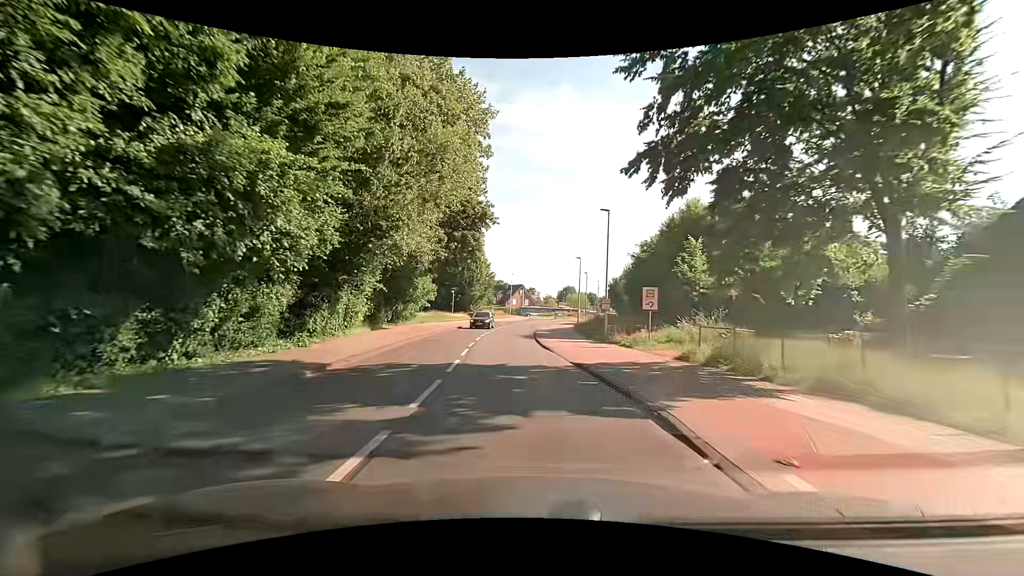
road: tertiary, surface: asphalt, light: Day
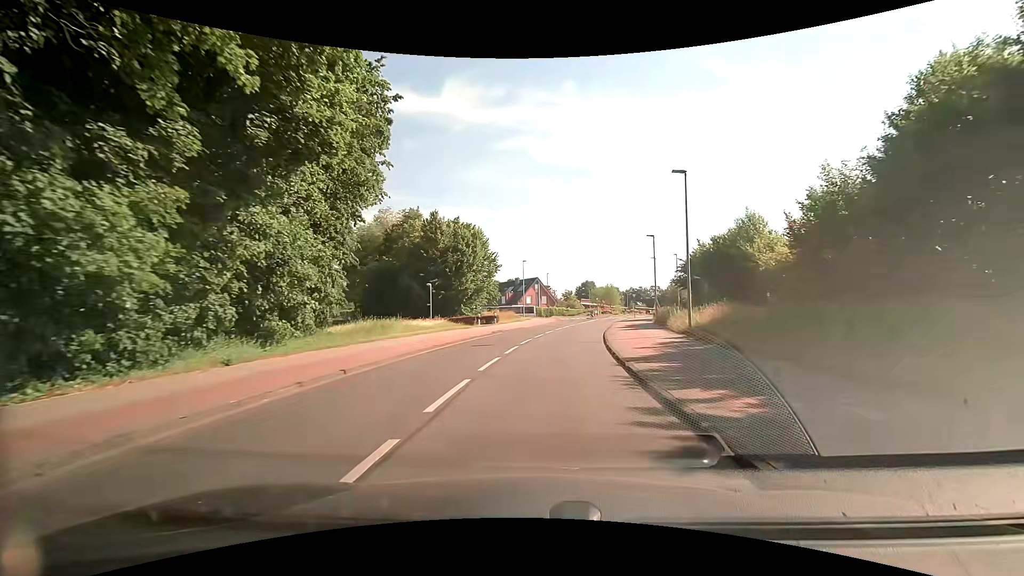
(-1.5, +32.5) m; -1°
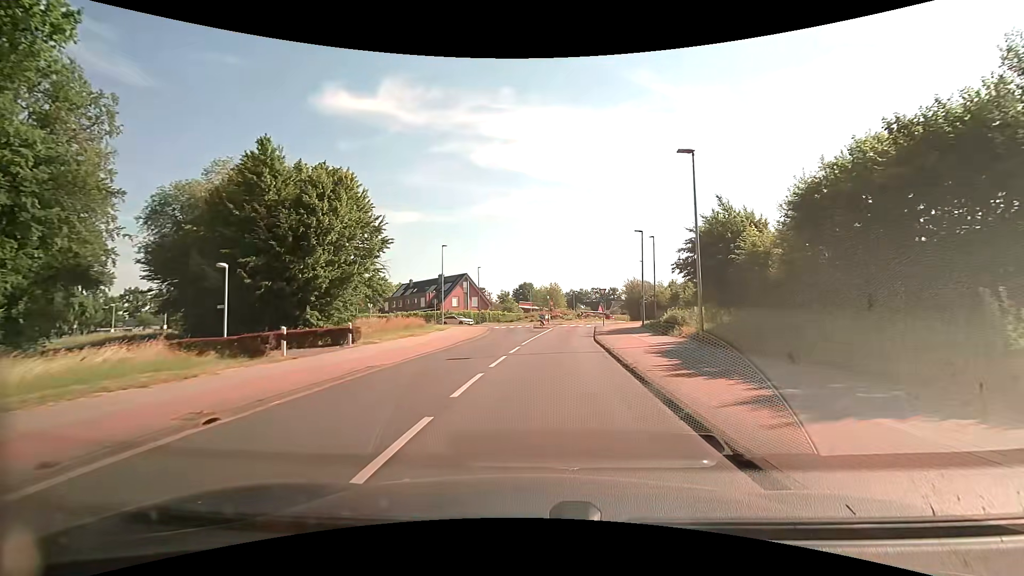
(+1.1, +25.4) m; +6°
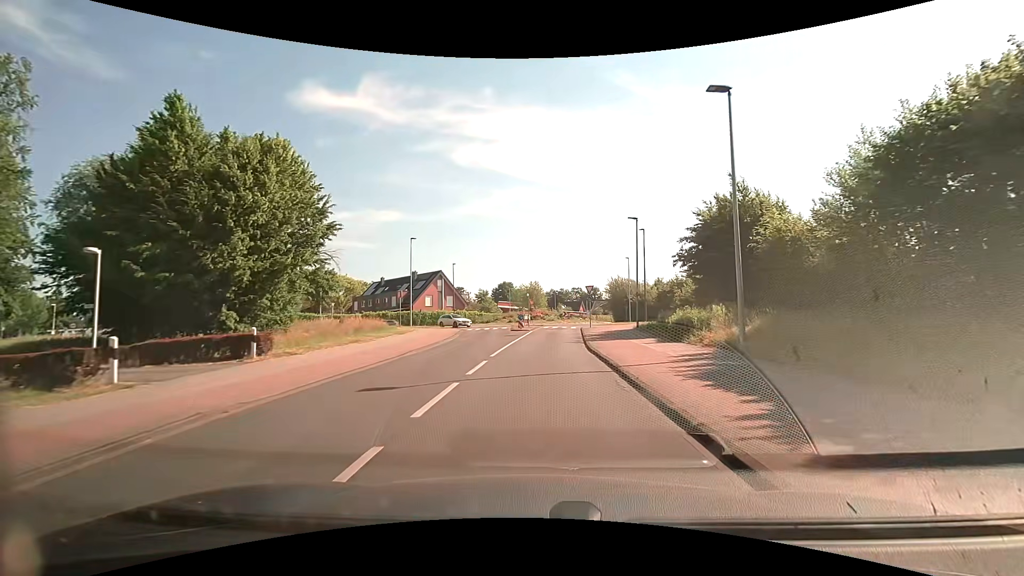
(+0.1, +5.9) m; +3°
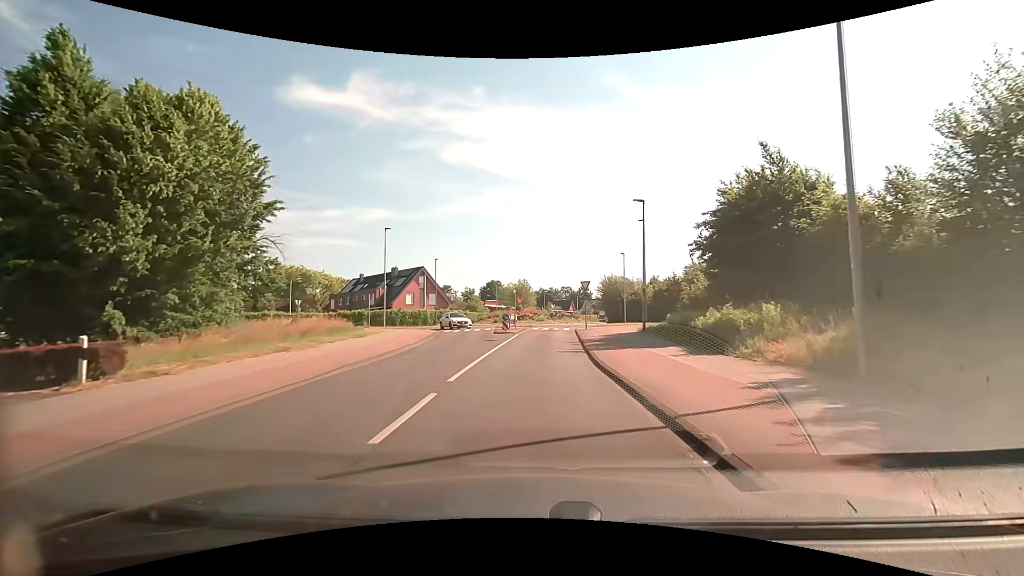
(0.0, +5.6) m; +1°
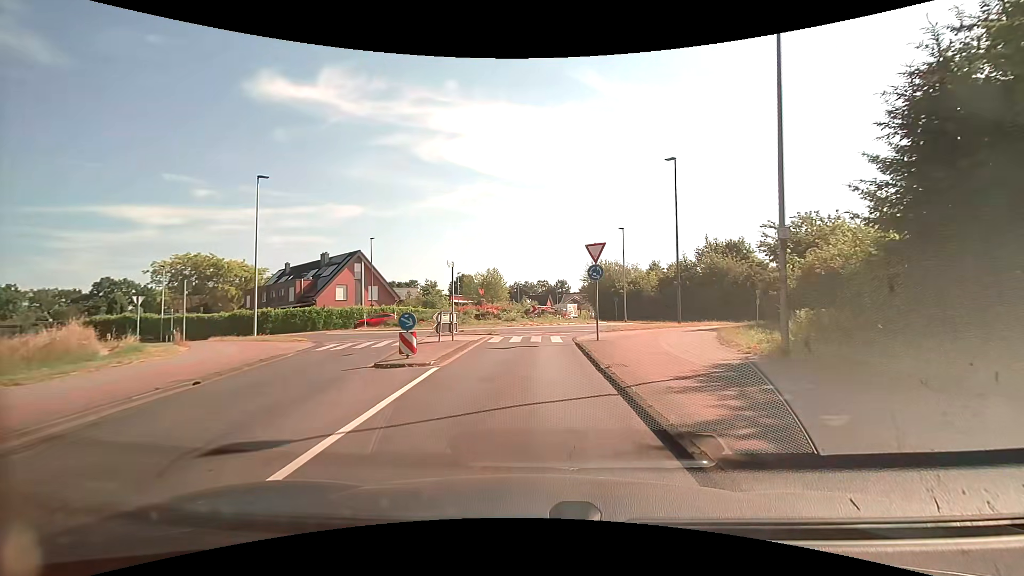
(+0.6, +18.7) m; +3°
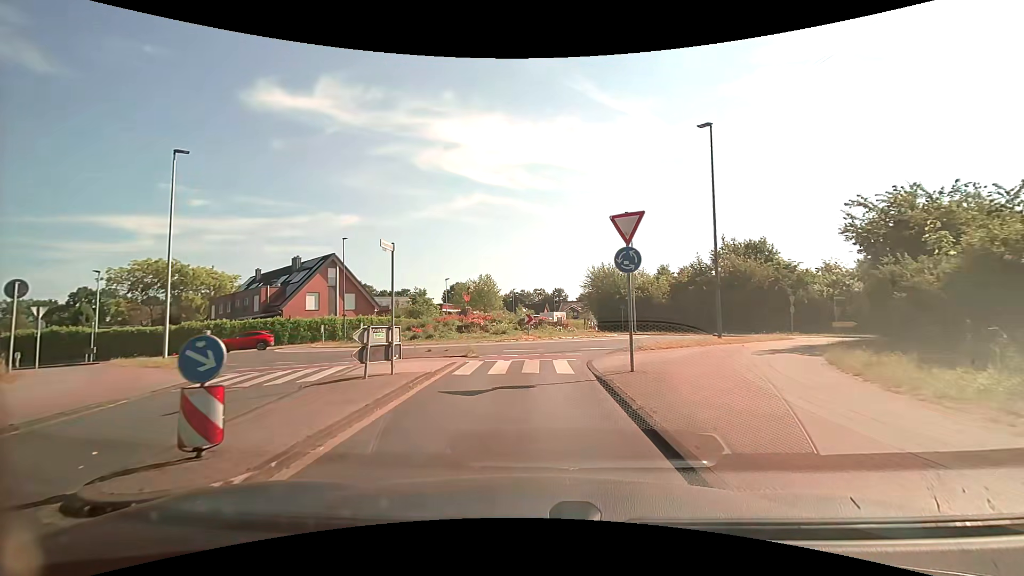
(+0.1, +7.0) m; +1°
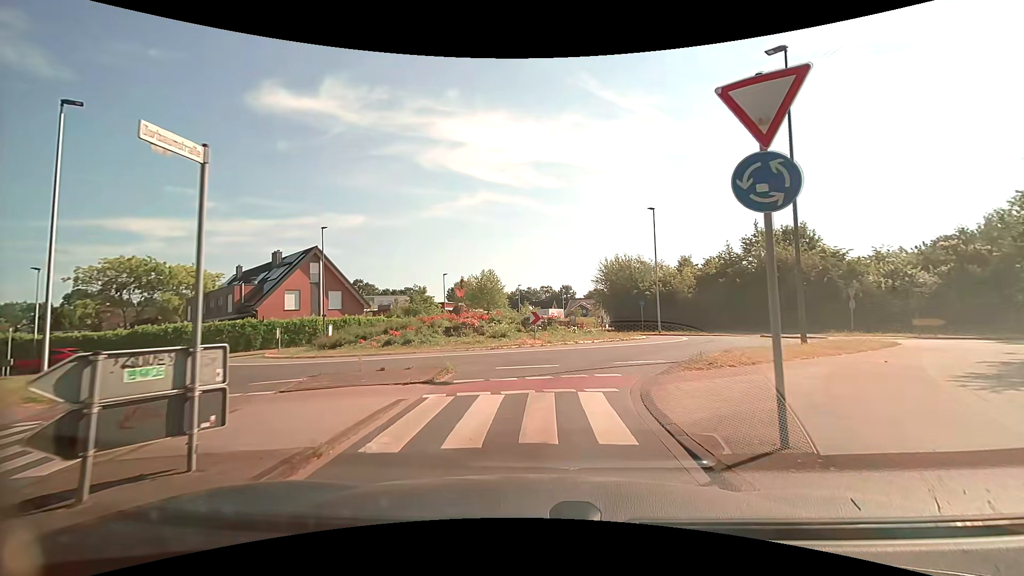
(0.0, +6.4) m; -1°
(0, +10) (+4, +19) (+11, +26) (+21, +28) (+31, +28) (+41, +27) (+51, +24) (+60, +22) (+70, +18) (+79, +14) m
